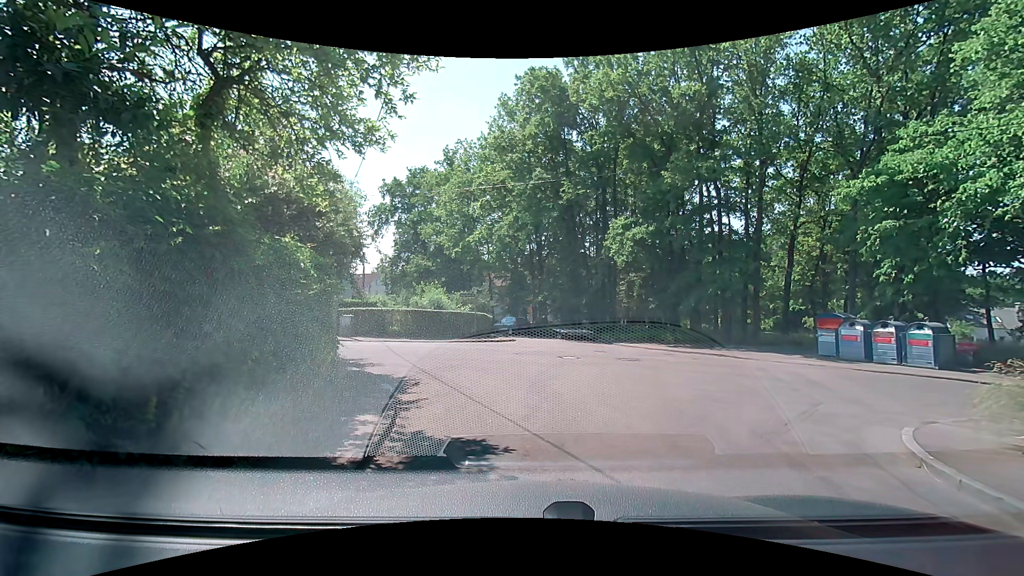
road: residential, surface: asphalt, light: Day
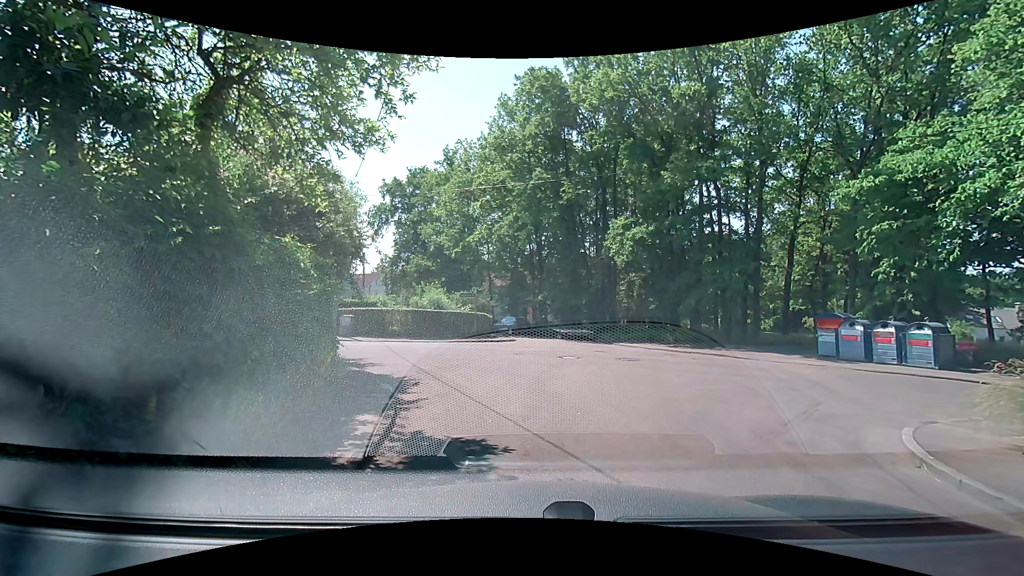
(0.0, 0.0) m; 0°
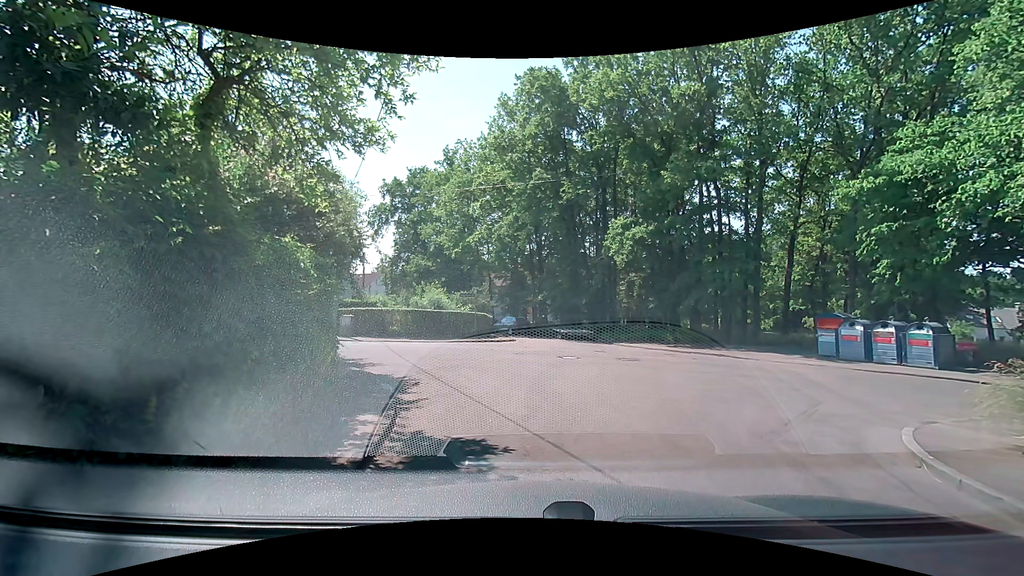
(0.0, 0.0) m; 0°
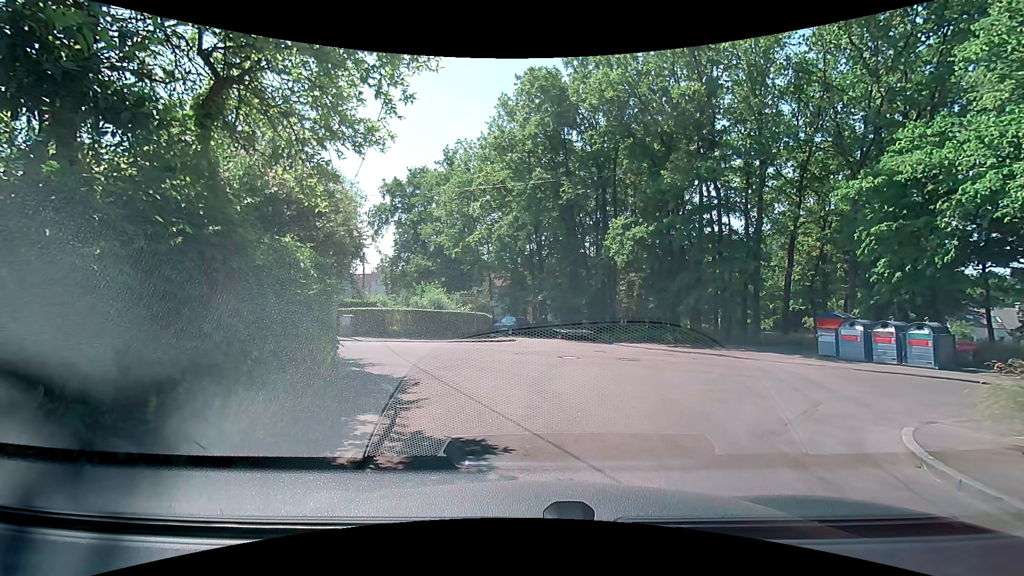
(0.0, 0.0) m; 0°
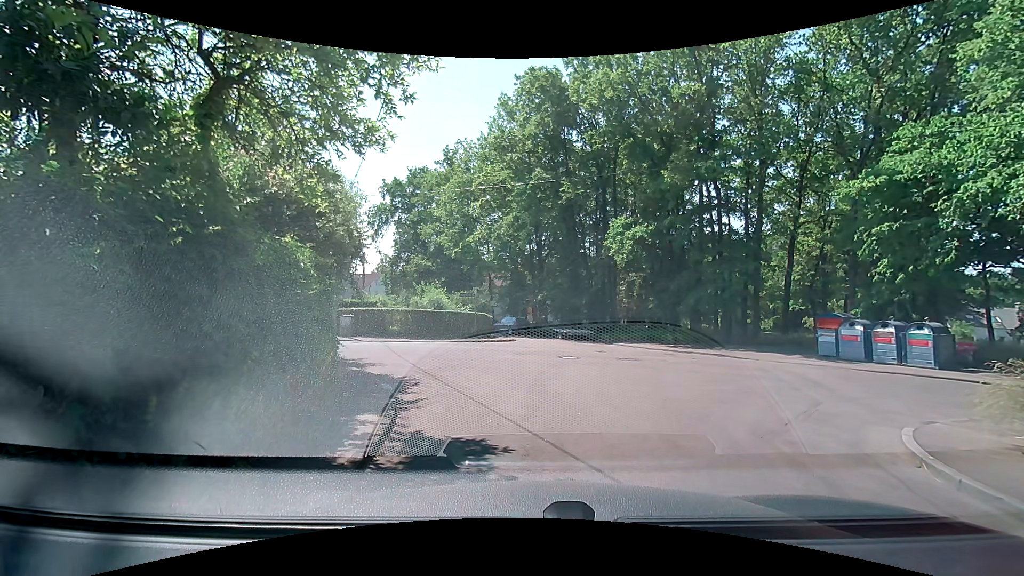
(0.0, 0.0) m; 0°
